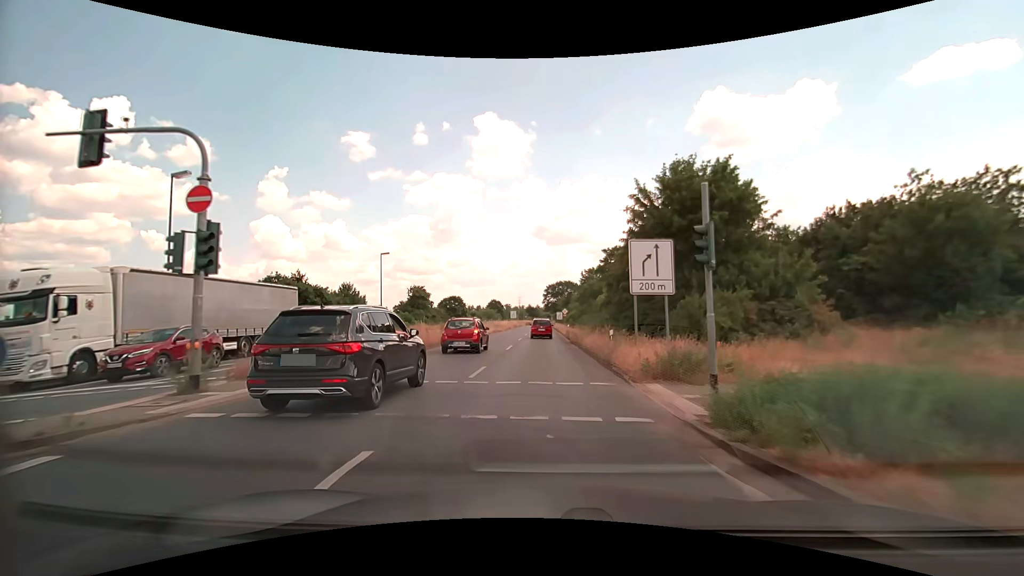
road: primary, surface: asphalt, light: Day
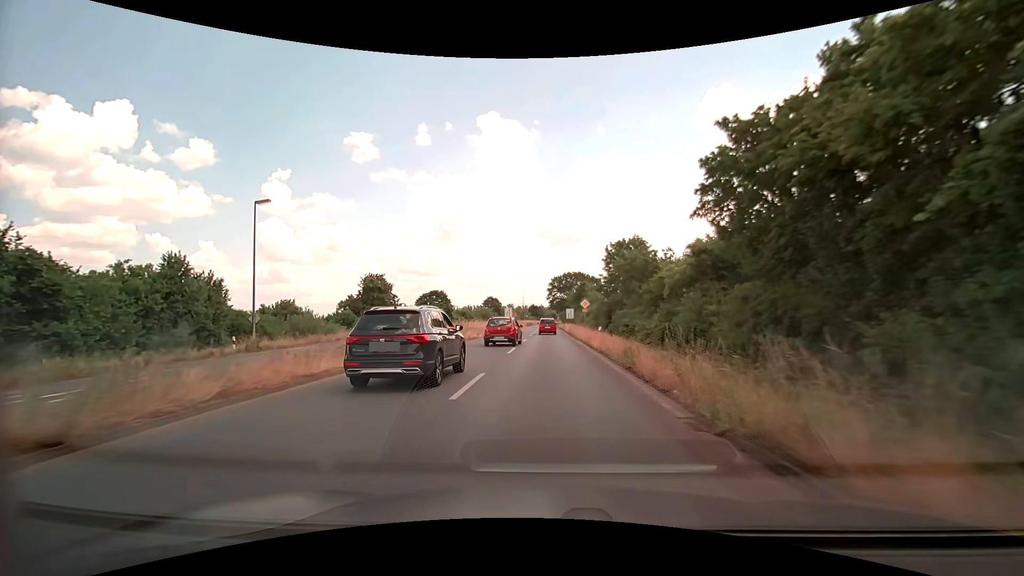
(-0.2, +28.3) m; -1°
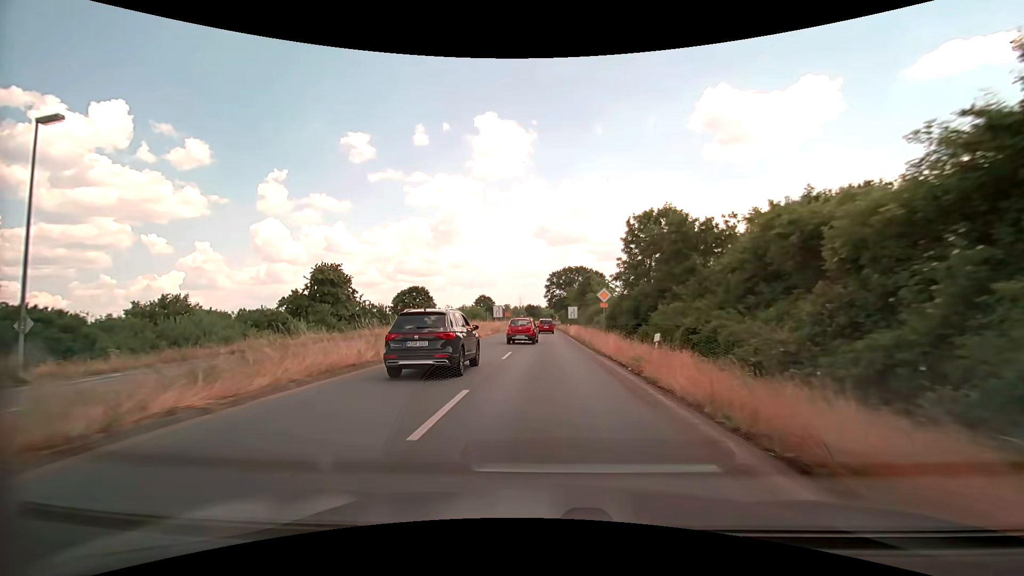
(0.0, +15.0) m; 0°
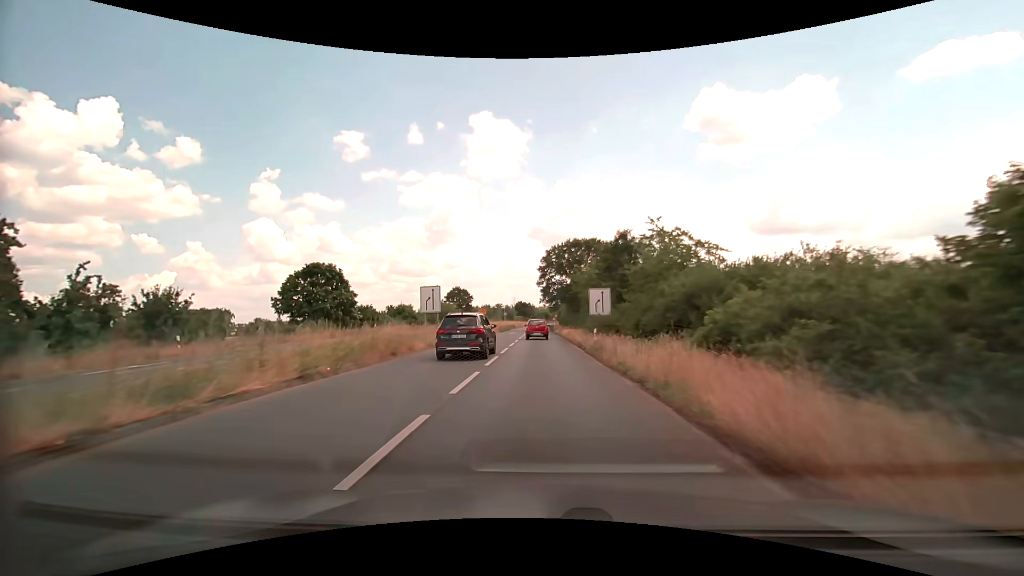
(+0.2, +38.7) m; +1°
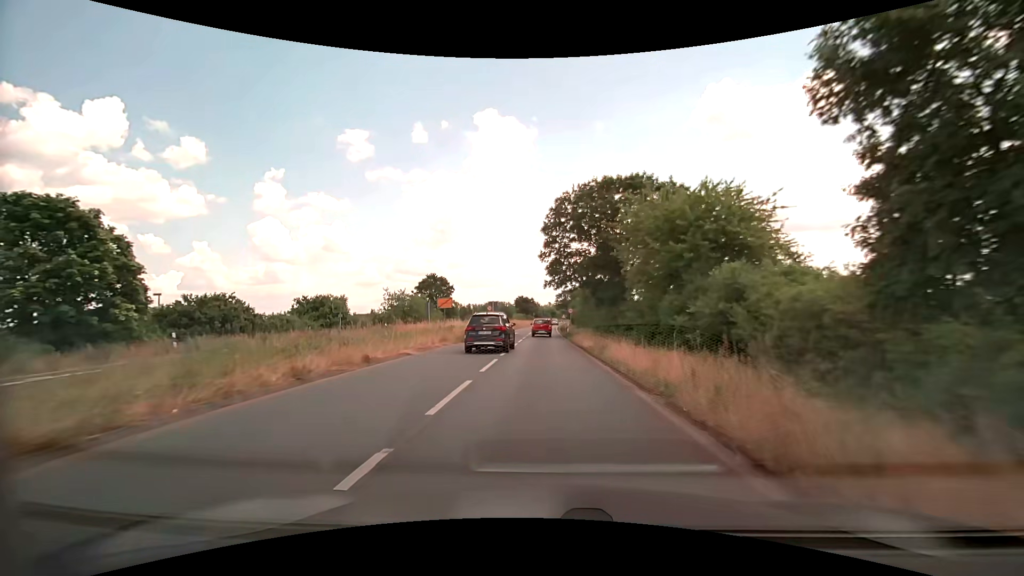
(-0.2, +32.2) m; -1°
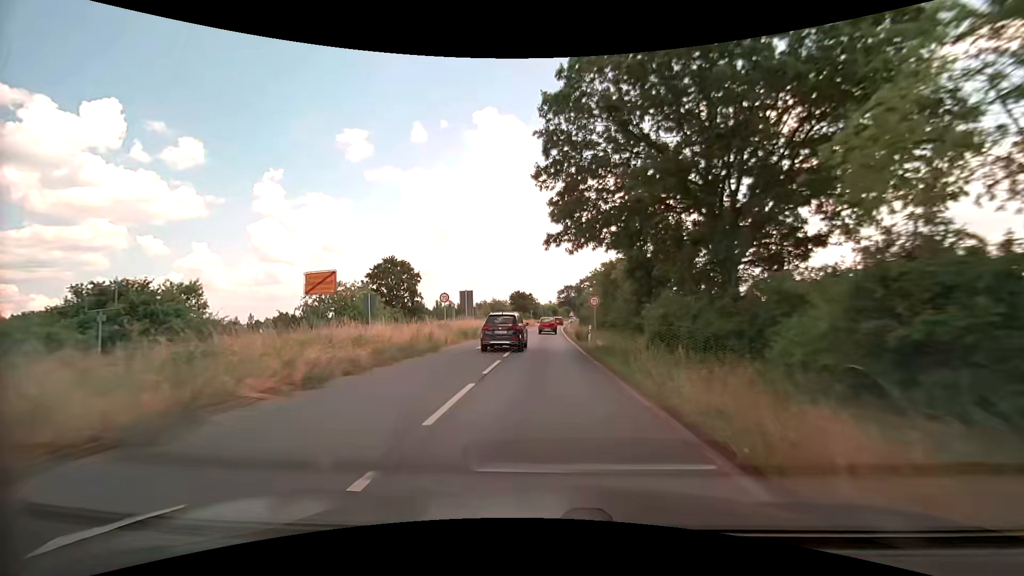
(+0.1, +24.8) m; 0°
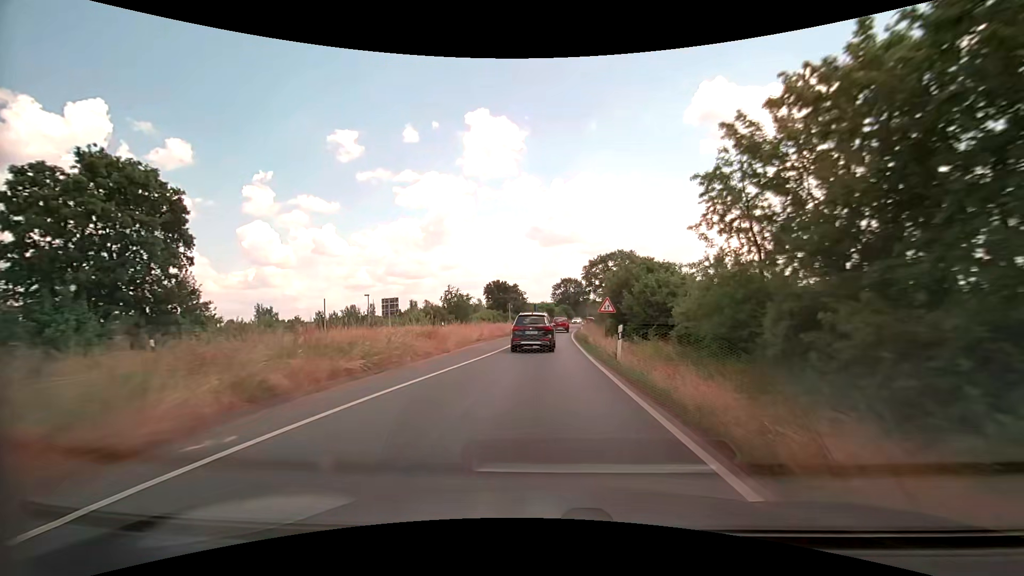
(+0.2, +42.4) m; +1°
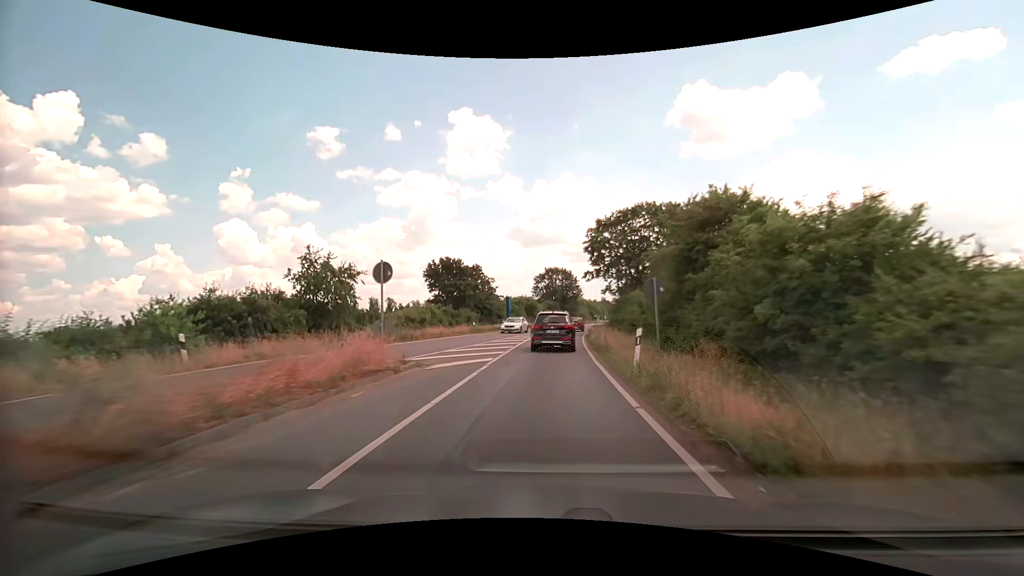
(+0.6, +33.6) m; +2°
(0, +10) (0, +20) (+1, +30) (+2, +40) (+3, +50) (+4, +60) (+5, +70) (+7, +80) (+9, +89) (+11, +99) m
